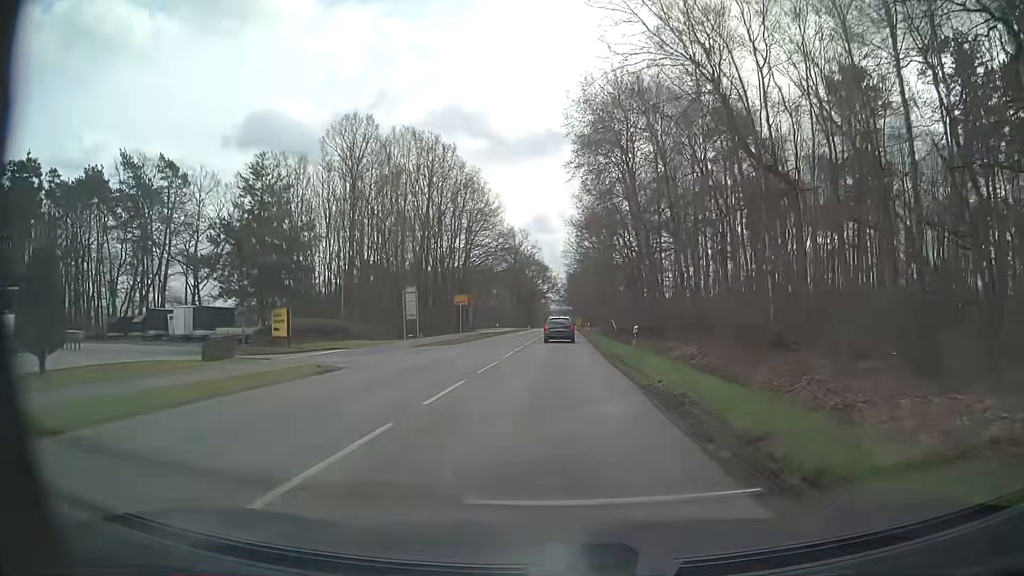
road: secondary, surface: asphalt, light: Day
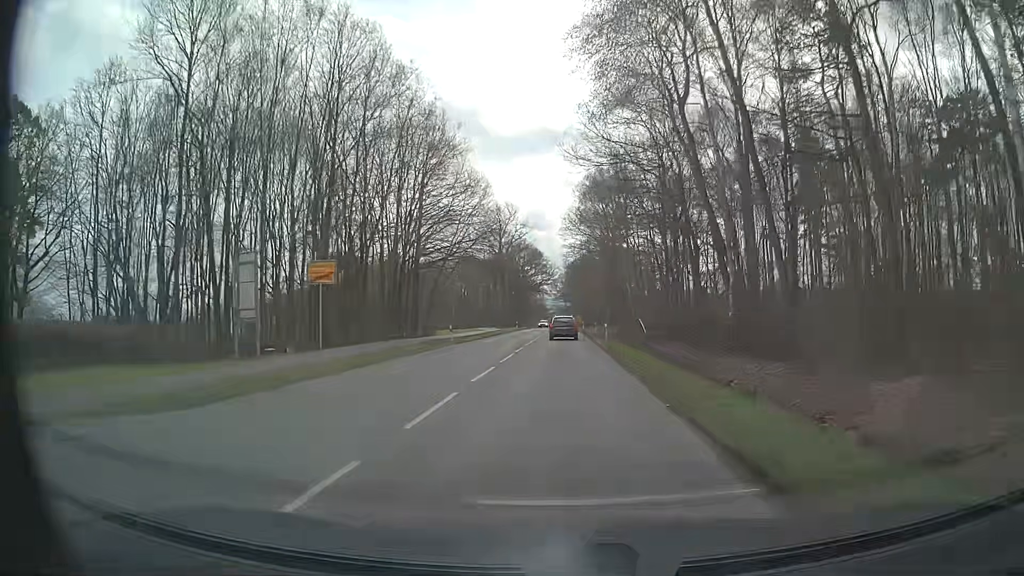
(-0.1, +26.7) m; 0°
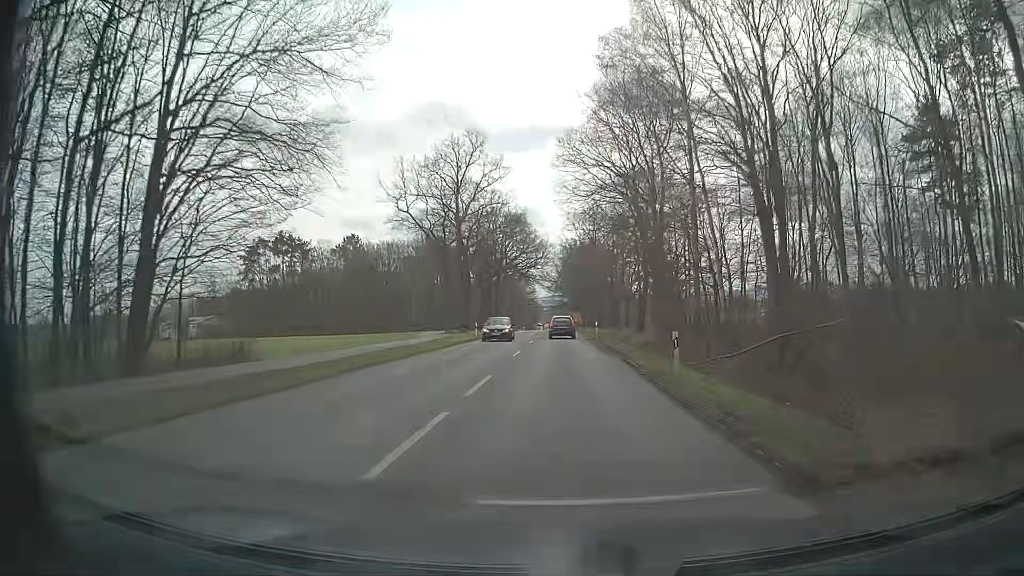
(0.0, +39.2) m; 0°
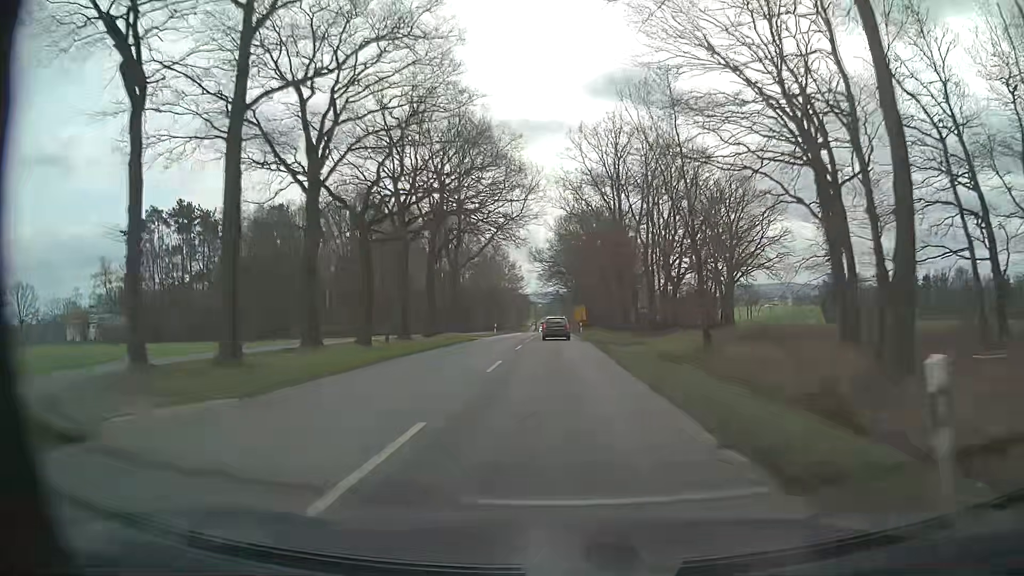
(+0.1, +43.5) m; 0°
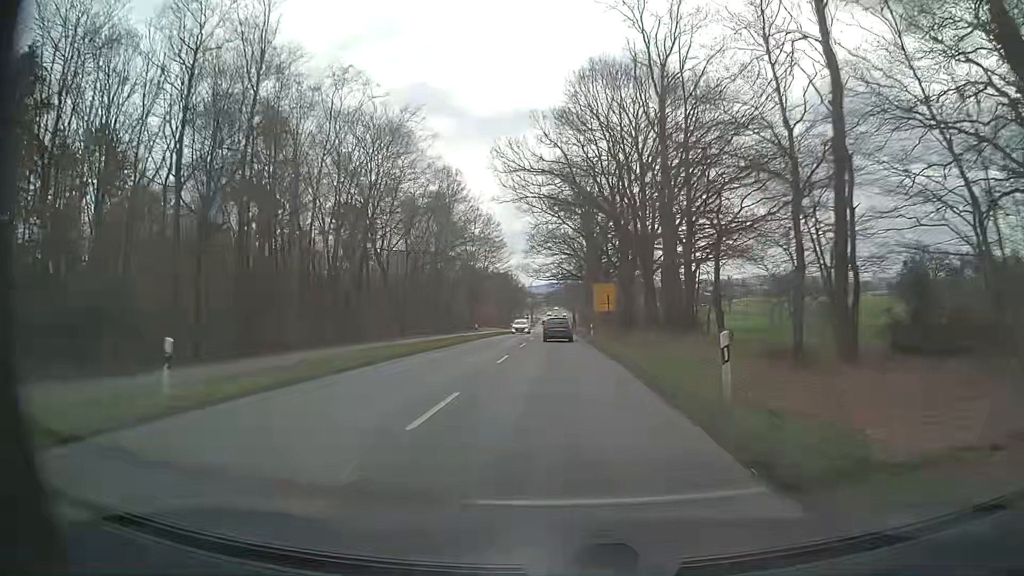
(-0.3, +57.0) m; 0°
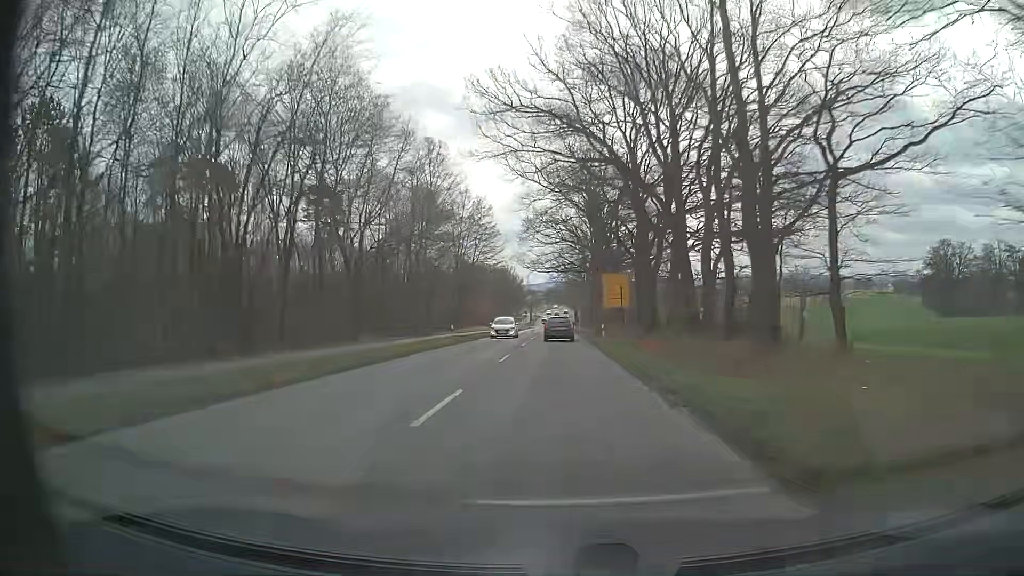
(0.0, +11.8) m; 0°
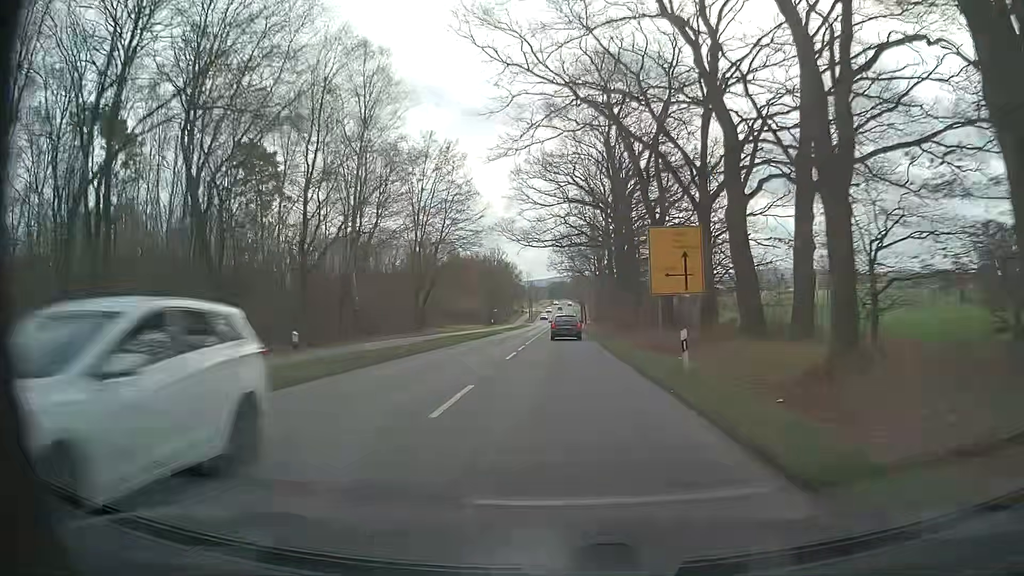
(0.0, +23.7) m; 0°
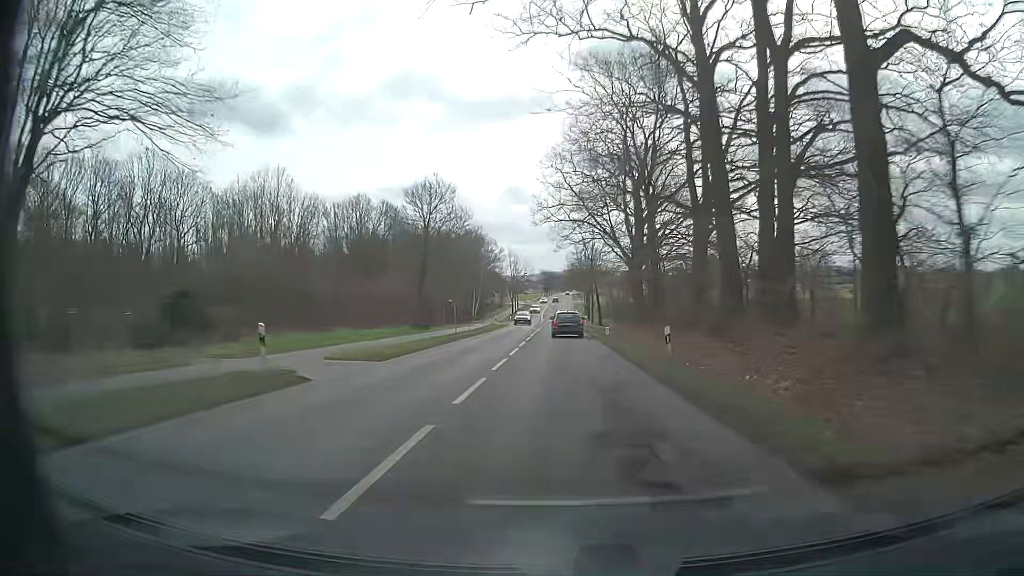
(0.0, +46.9) m; 0°
(0, +10) (0, +20) (0, +30) (0, +40) (0, +50) (0, +60) (0, +70) (0, +80) (+1, +90) (+1, +100) m
